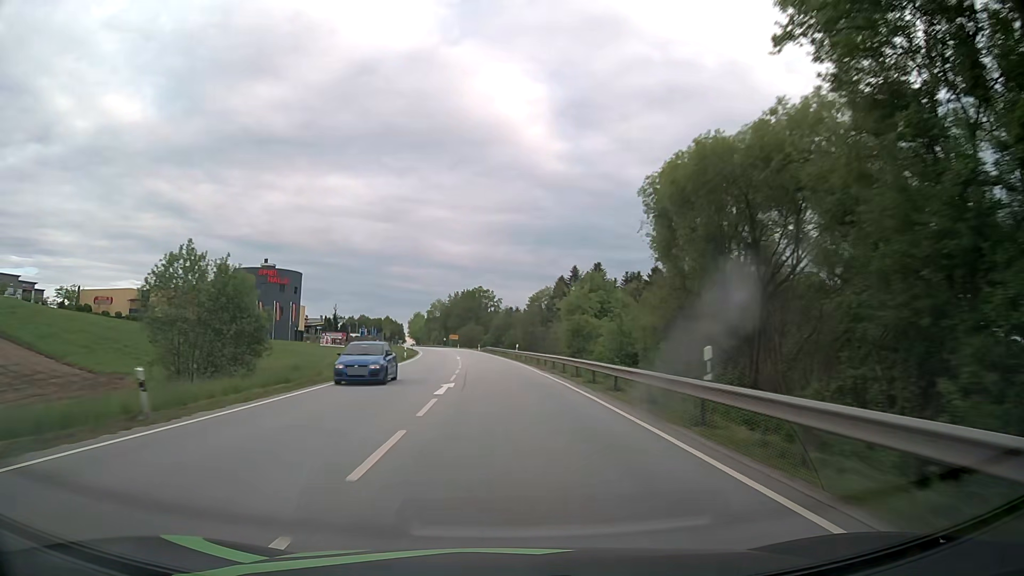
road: primary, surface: asphalt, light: Day
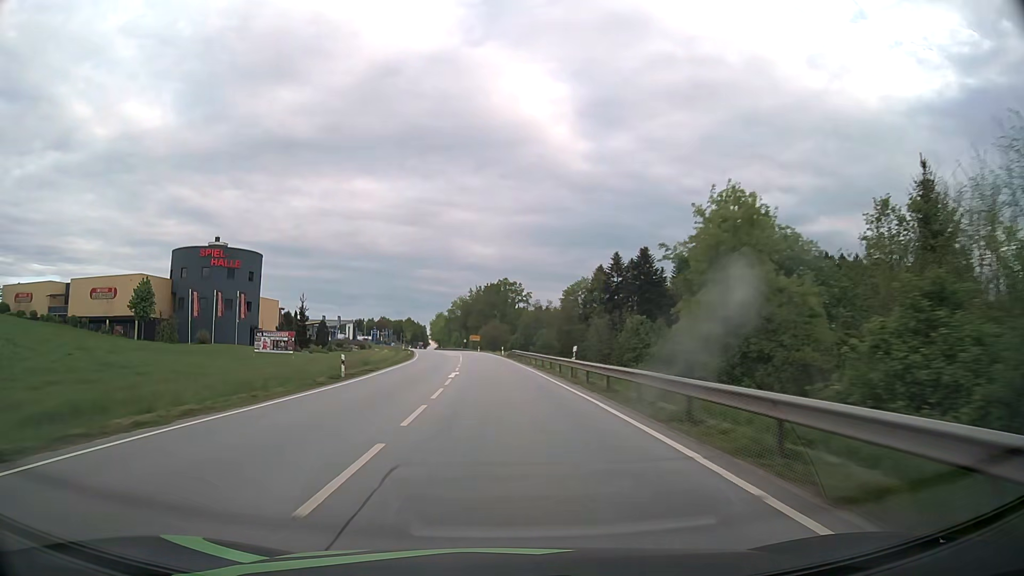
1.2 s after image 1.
(-0.6, +31.6) m; -3°
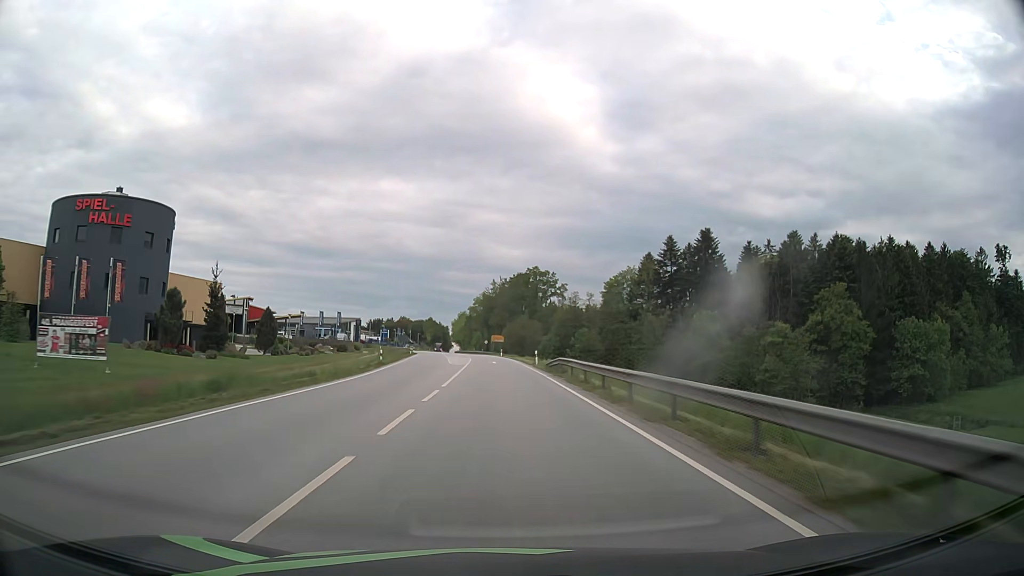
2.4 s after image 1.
(-0.5, +31.6) m; -2°
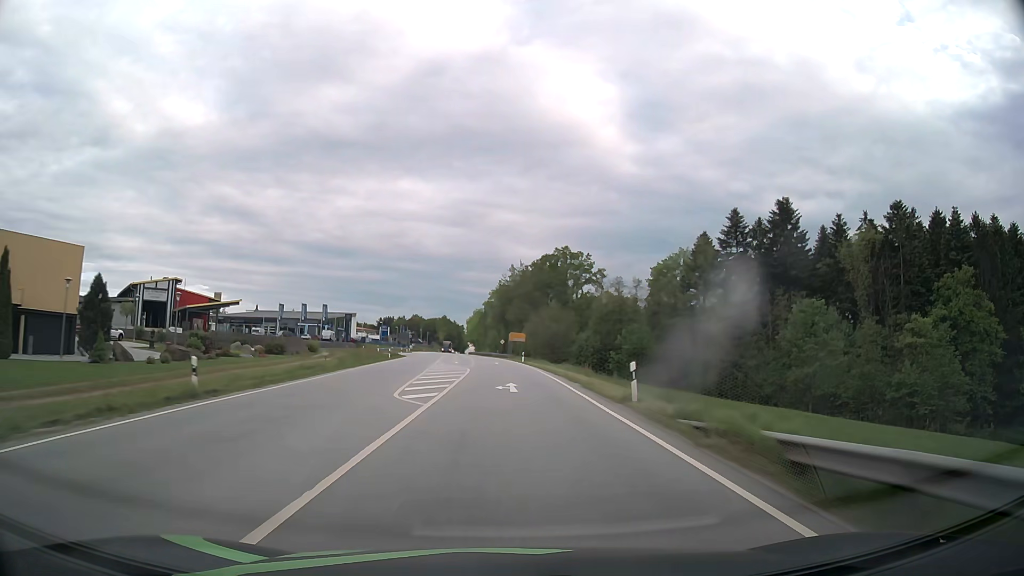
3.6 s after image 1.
(-0.5, +31.6) m; -2°
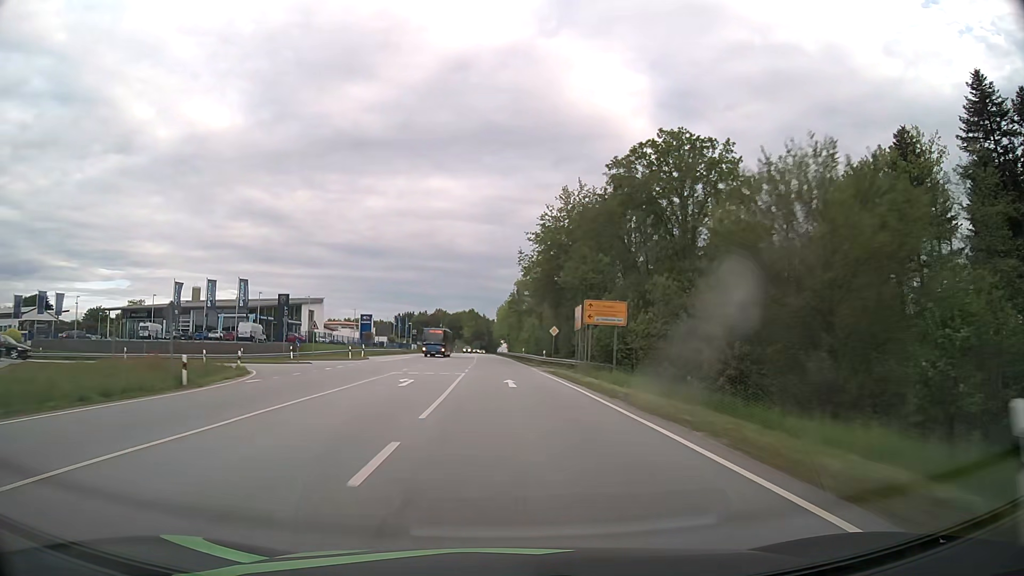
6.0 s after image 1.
(-1.5, +63.2) m; -3°
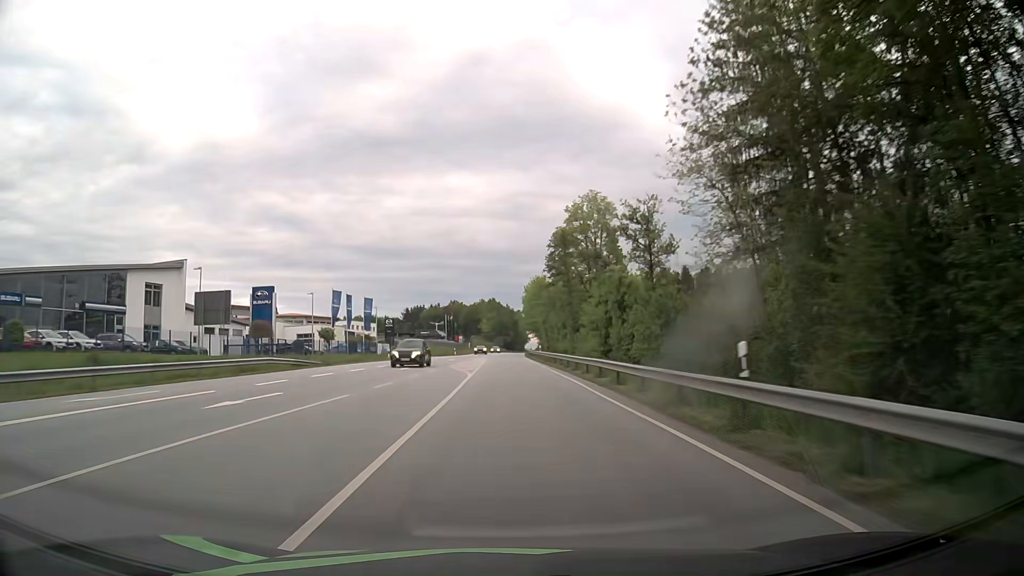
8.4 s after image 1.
(-1.4, +63.4) m; -2°
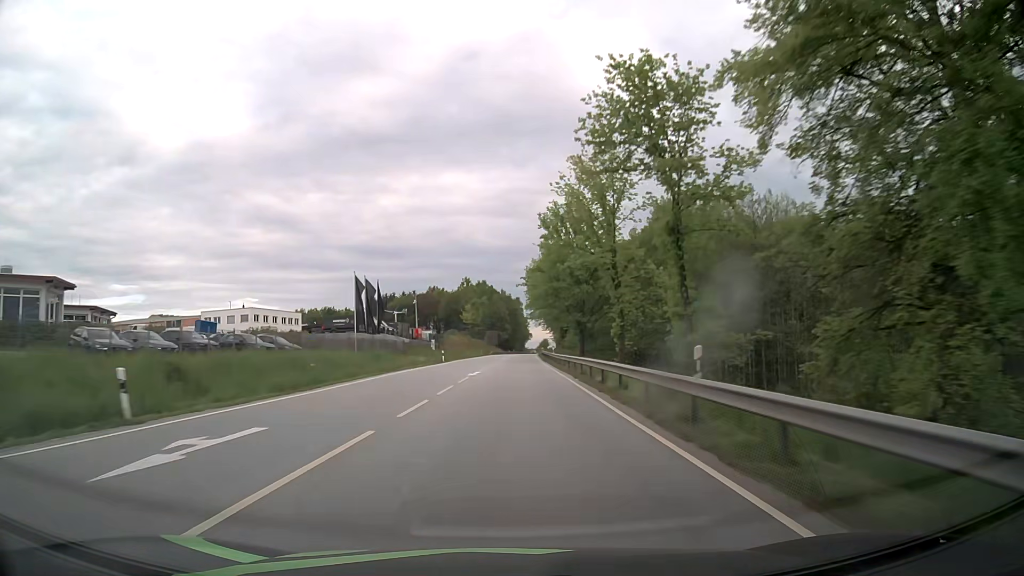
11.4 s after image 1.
(+0.3, +79.3) m; +1°
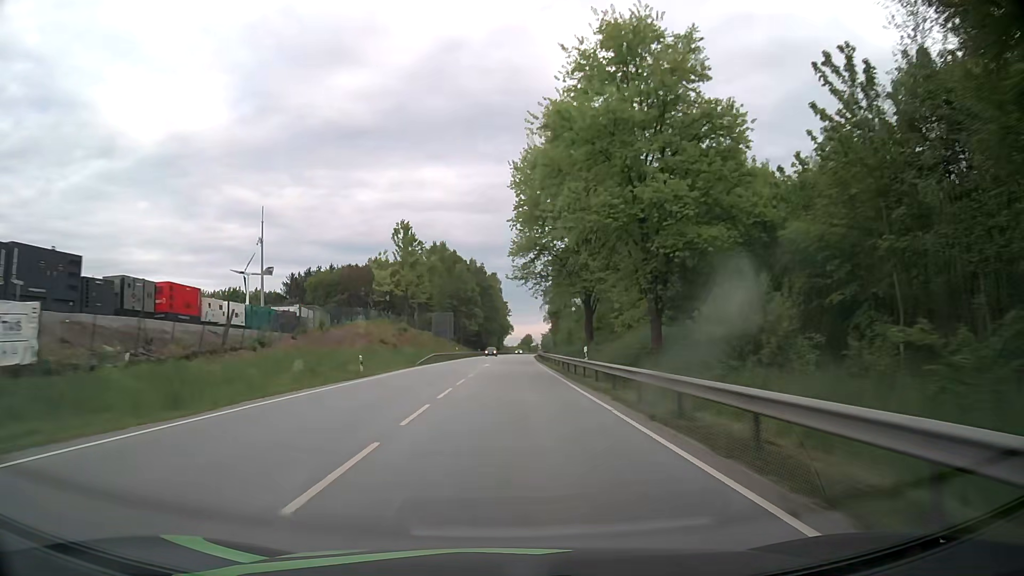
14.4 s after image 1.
(+1.3, +79.3) m; +2°
(0, +10) (0, +20) (0, +30) (0, +40) (+1, +50) (+1, +60) (+1, +70) (+1, +80) (+2, +90) (+2, +100) m
